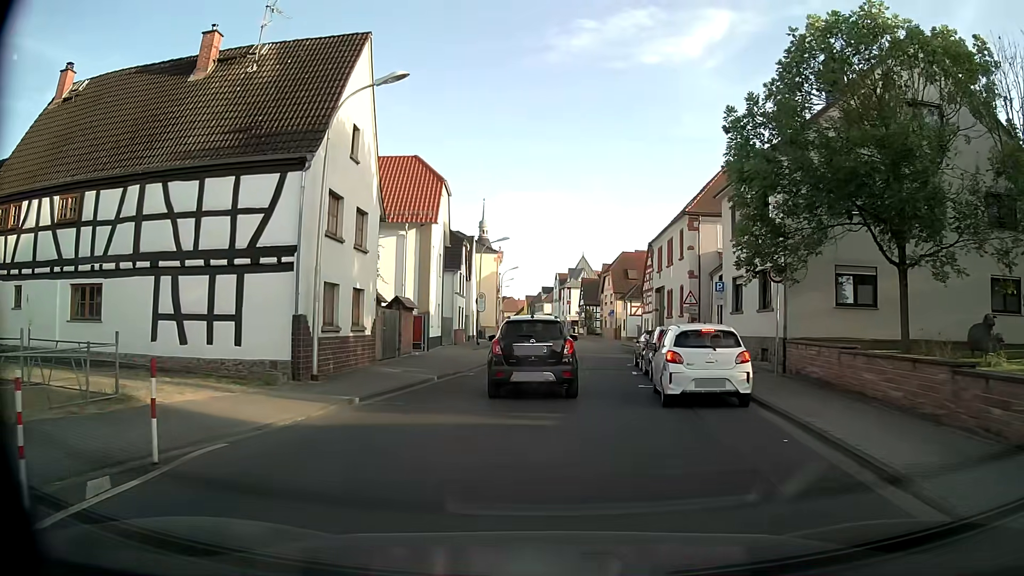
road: tertiary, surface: asphalt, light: Day
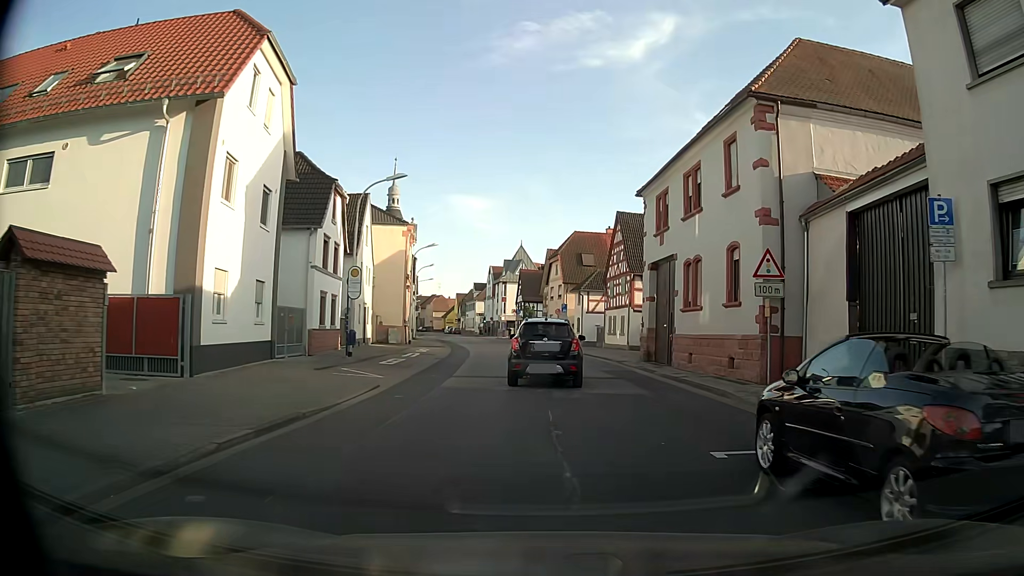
(+0.4, +19.1) m; +5°
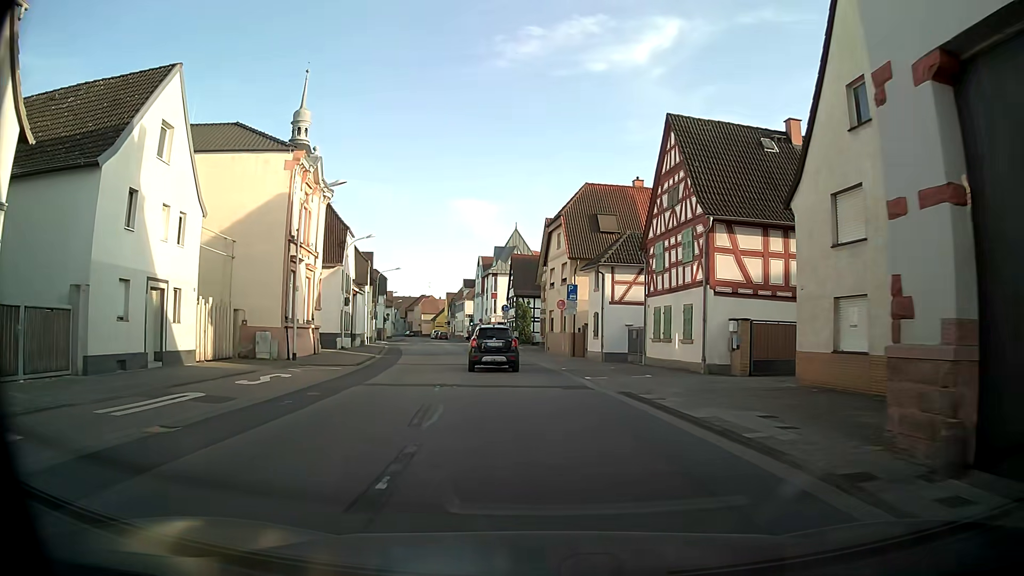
(+0.4, +22.9) m; -1°
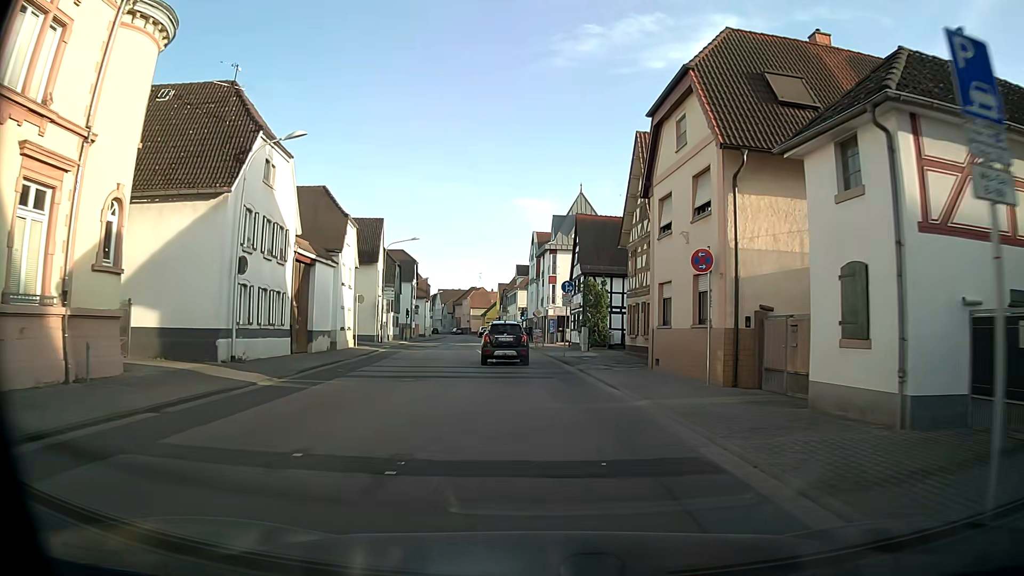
(-1.0, +22.9) m; -4°
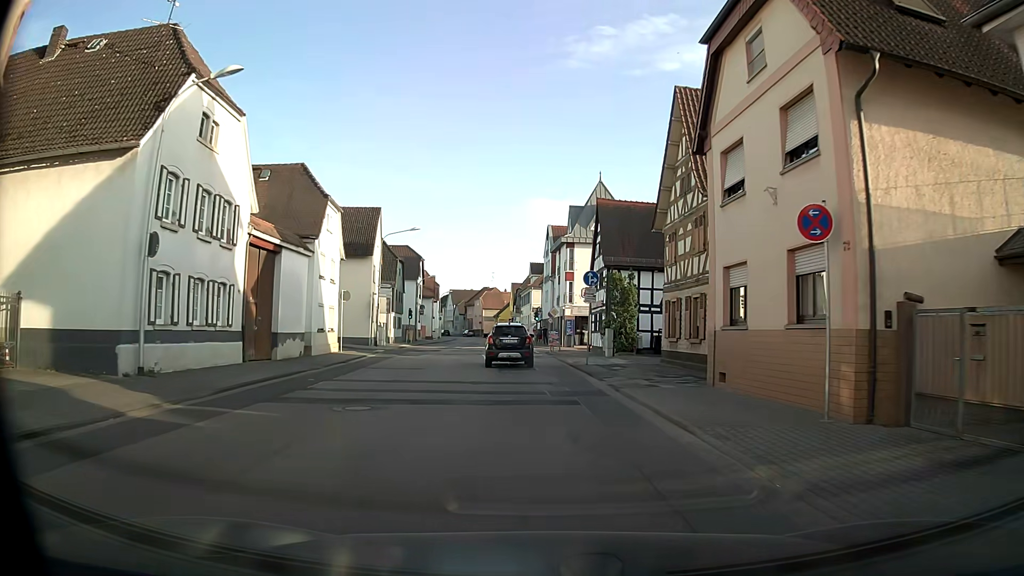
(-0.1, +6.2) m; -2°
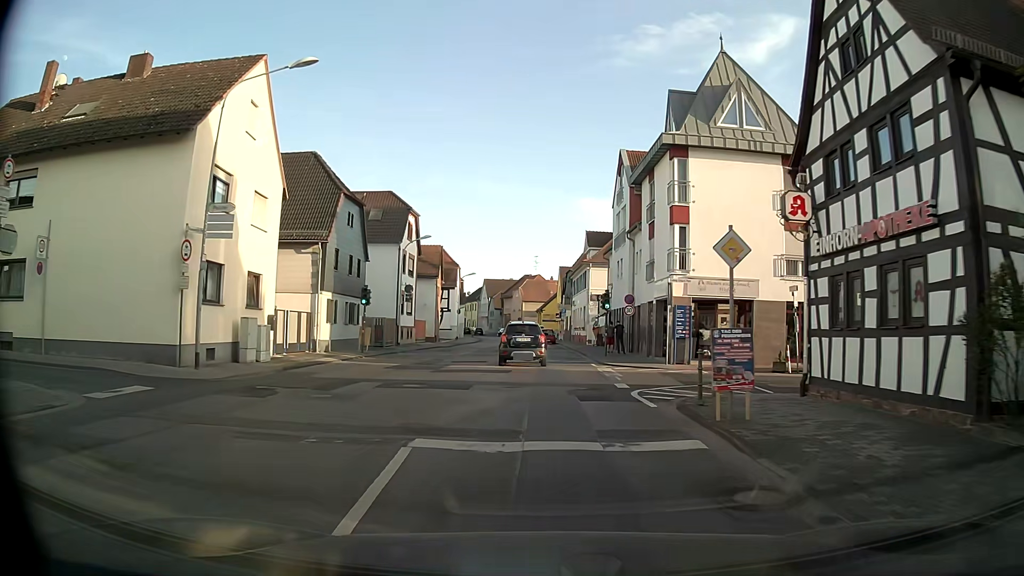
(-1.3, +30.4) m; -4°
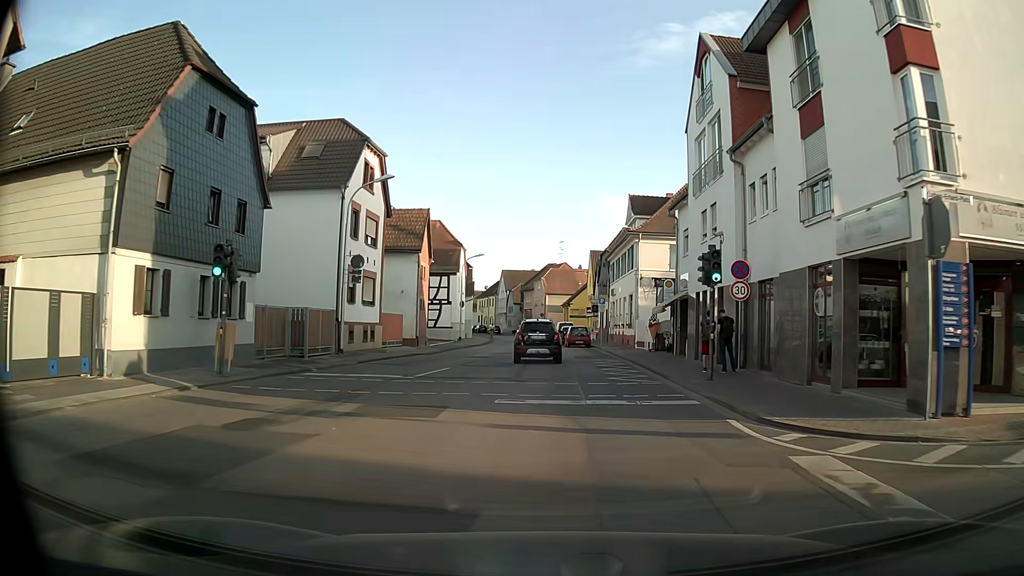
(-0.3, +17.6) m; -2°
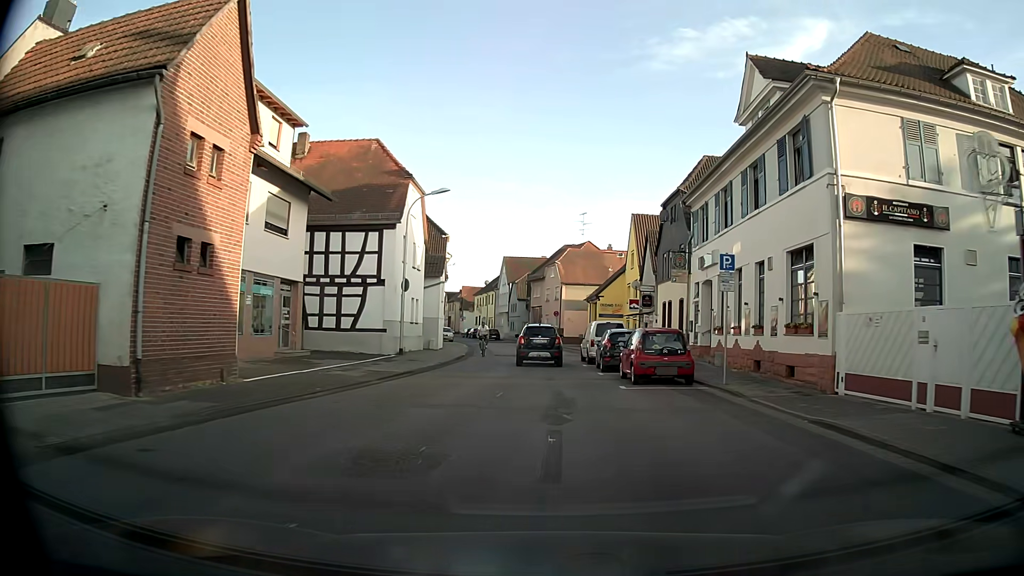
(-0.4, +28.3) m; -1°
(0, +10) (0, +20) (0, +30) (0, +40) (0, +50) (-2, +60) (-4, +70) (-6, +79) (-8, +89) (-11, +99) m
